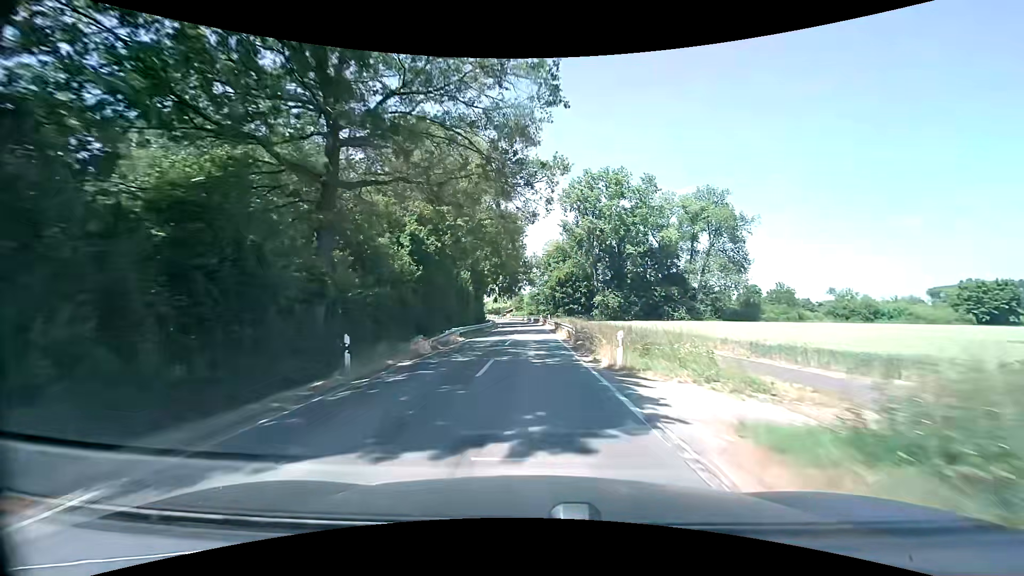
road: secondary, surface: asphalt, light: Day
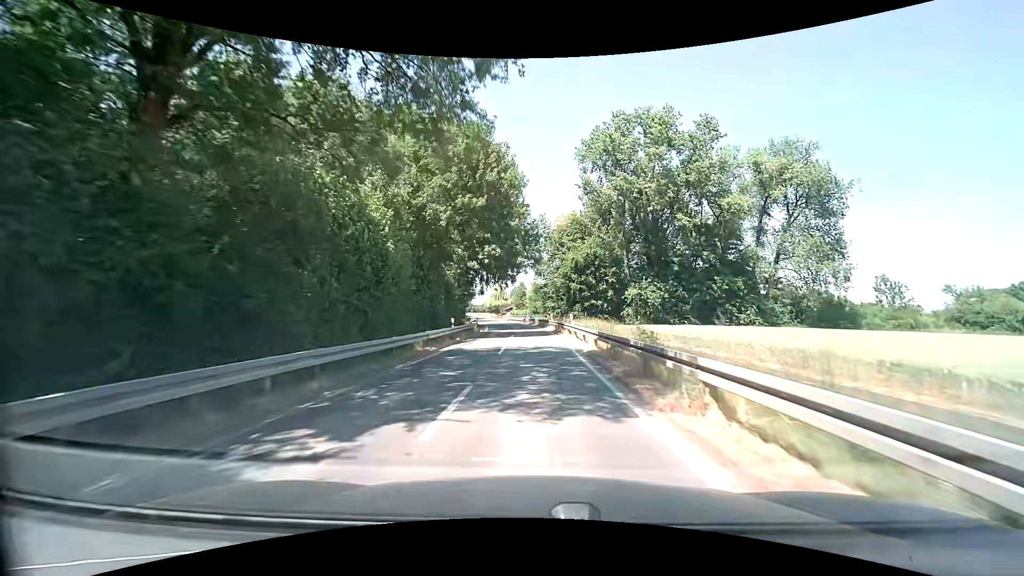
(-0.3, +29.9) m; -1°
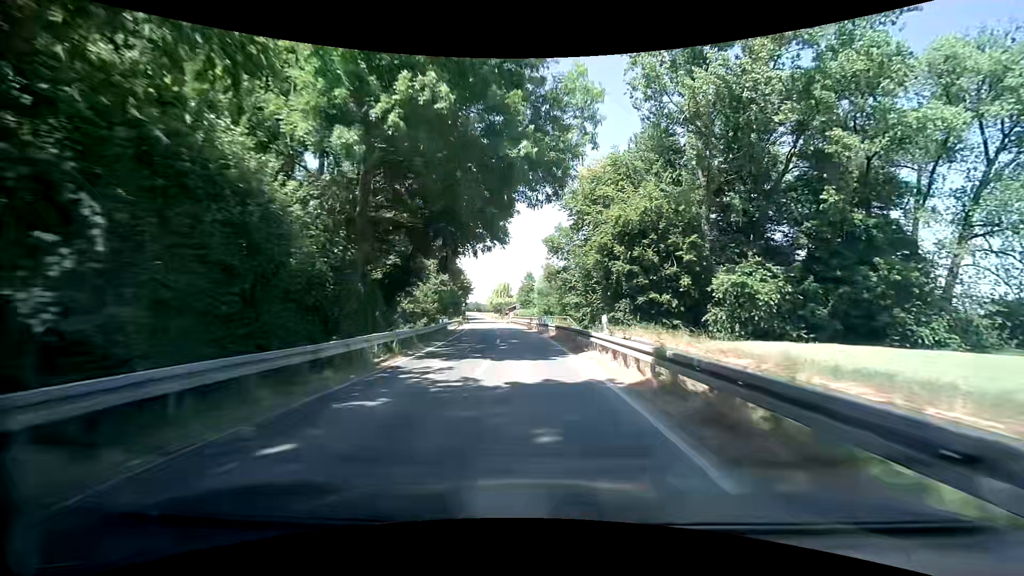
(-0.2, +30.6) m; -1°
(0, +10) (0, +20) (-1, +30) (-2, +40) (-3, +50) (-4, +60) (-5, +70) (-6, +80) (-7, +90) (-9, +100) m
